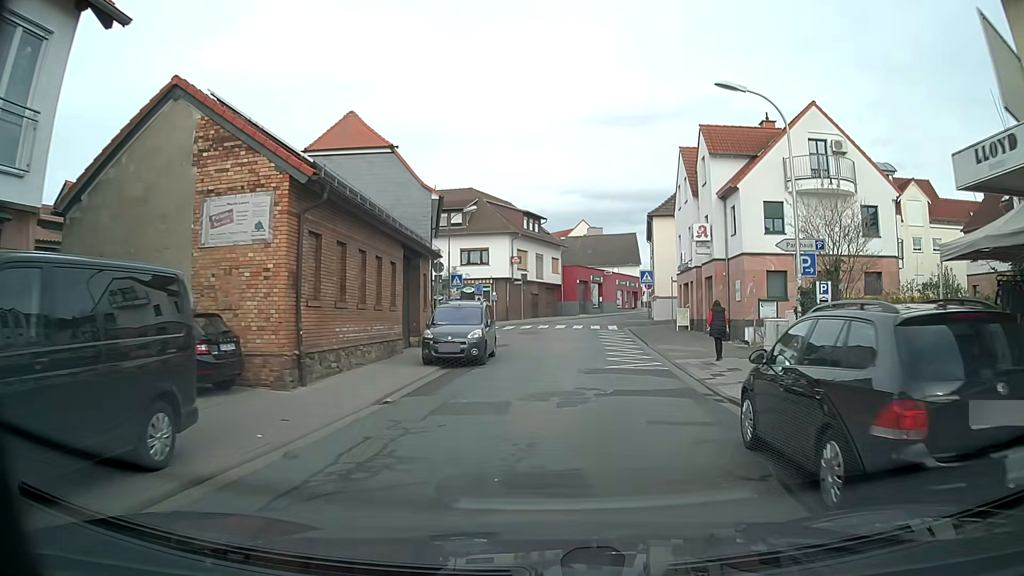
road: unclassified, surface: asphalt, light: Day
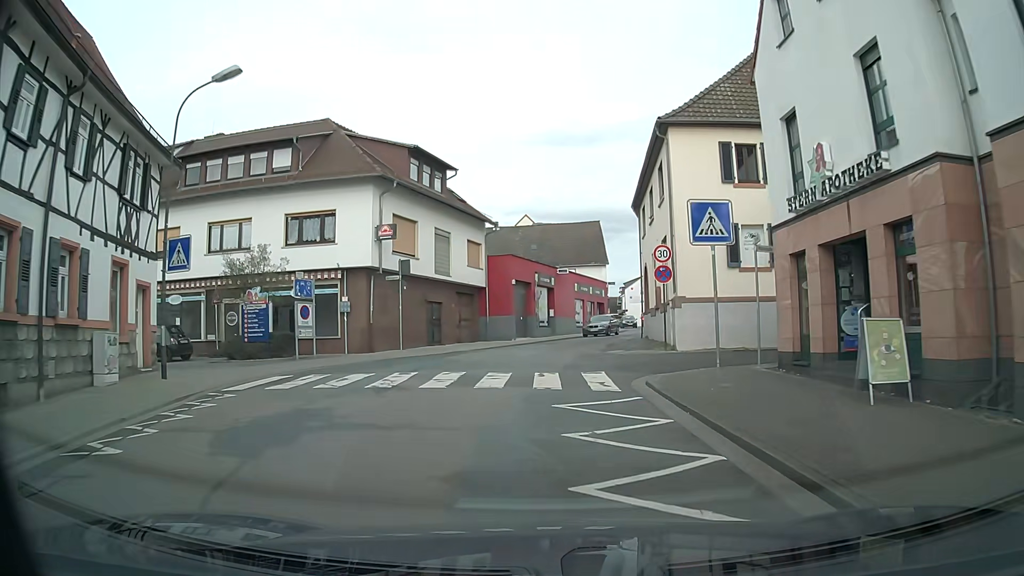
(+1.7, +26.7) m; +5°
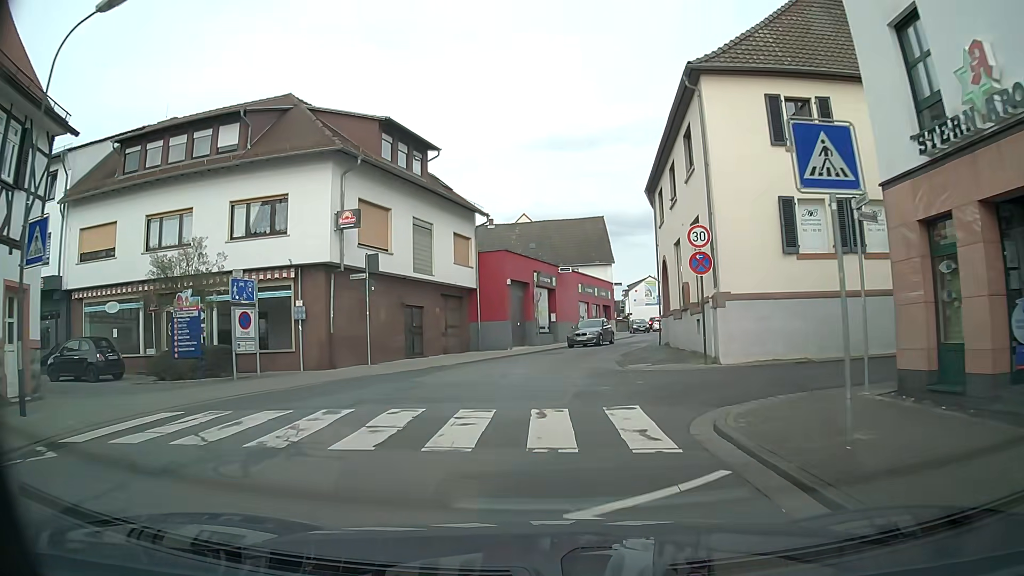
(0.0, +5.2) m; 0°
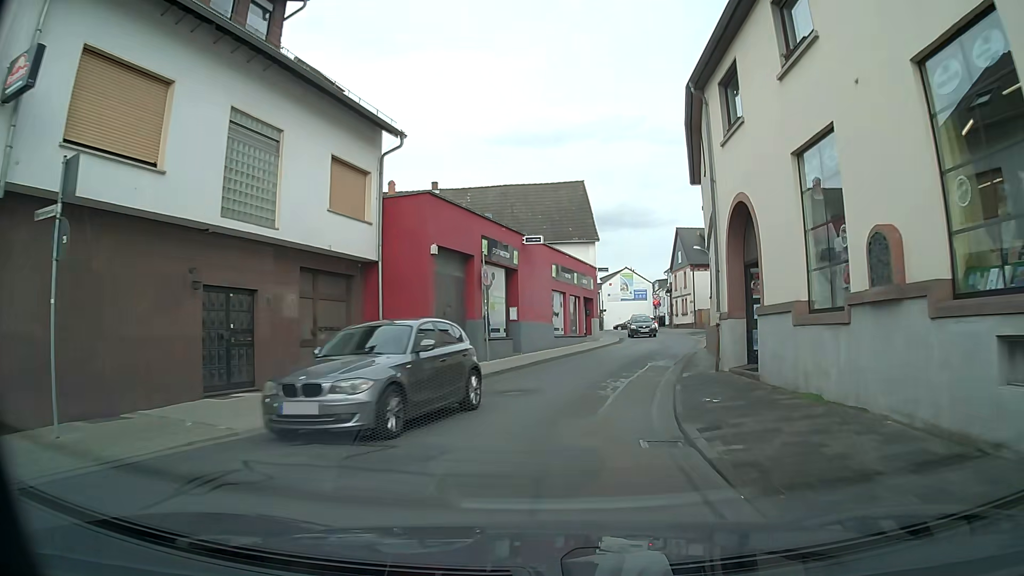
(0.0, +14.4) m; +3°
